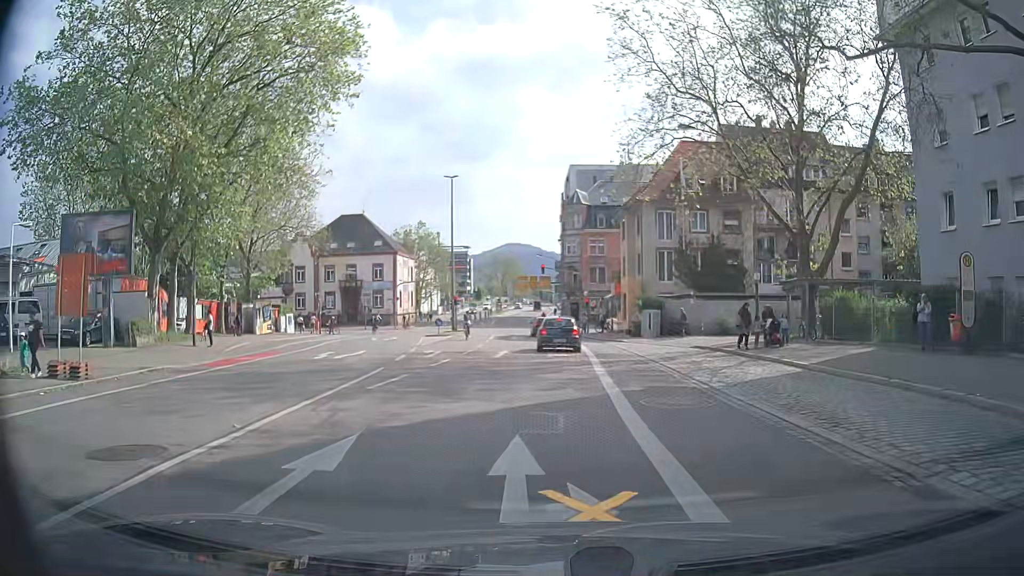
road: secondary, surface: asphalt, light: Day
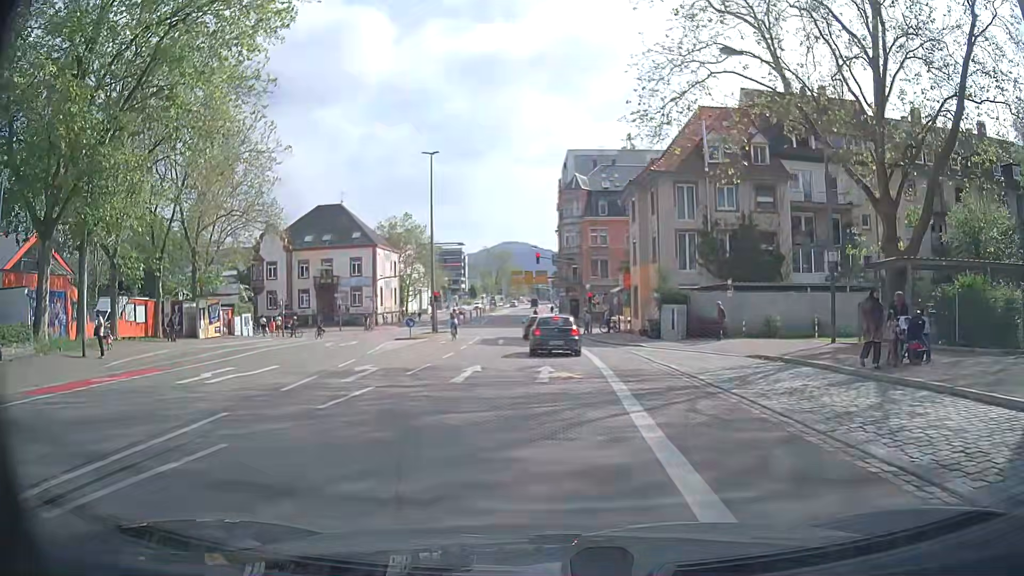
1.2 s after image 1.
(+0.1, +8.9) m; +1°
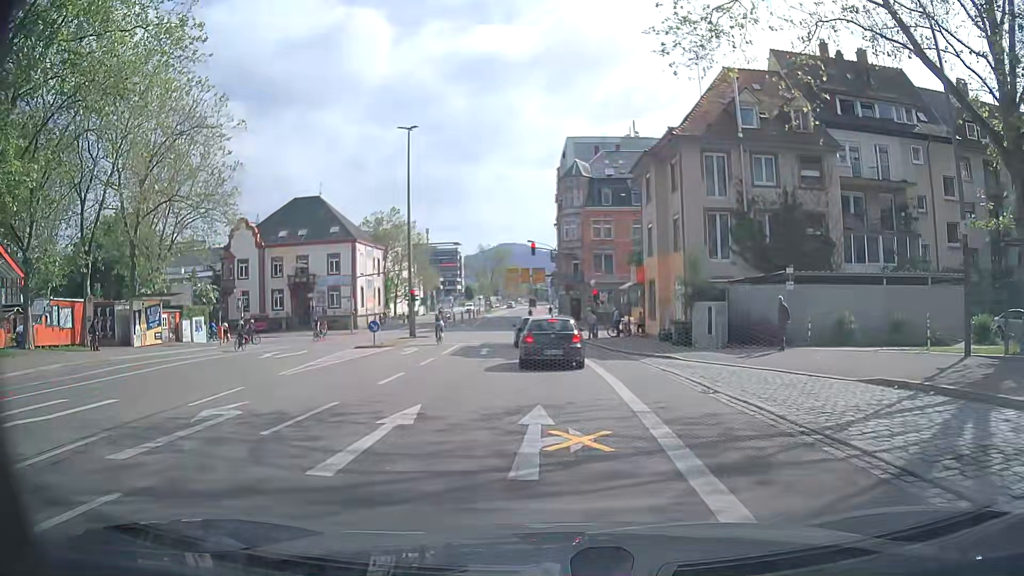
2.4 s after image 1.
(0.0, +7.9) m; 0°
